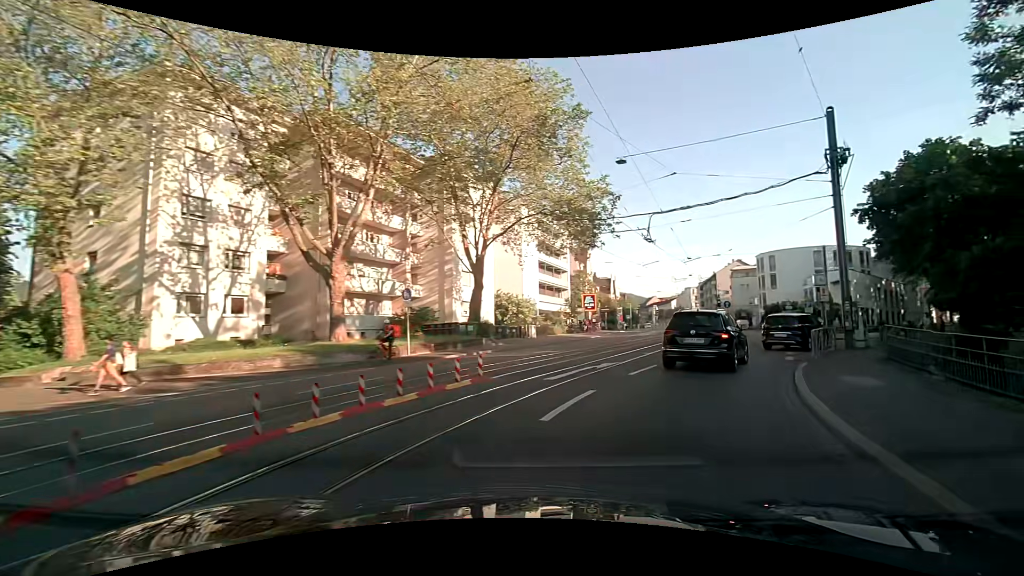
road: primary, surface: asphalt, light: Day
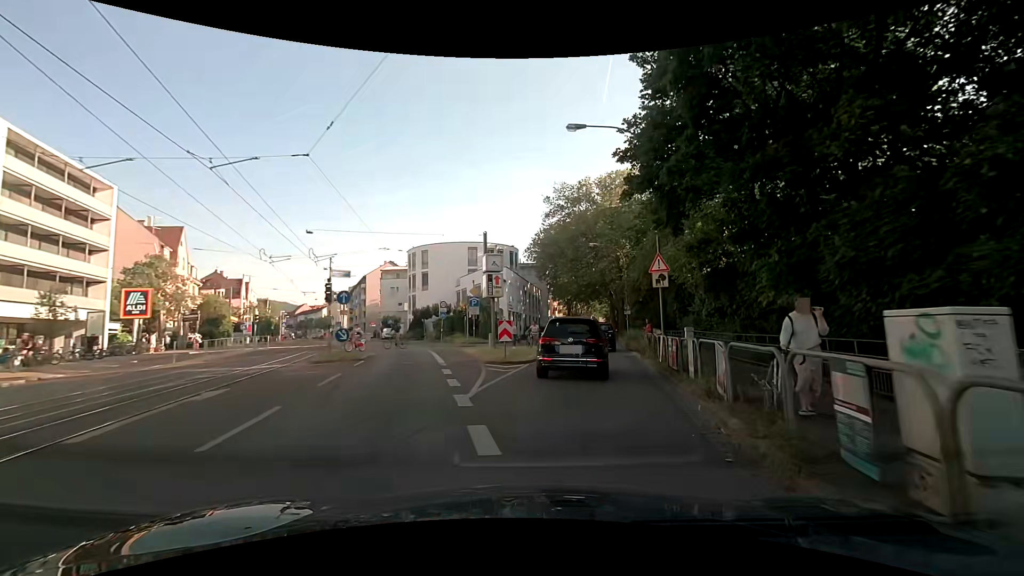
(+9.0, +21.7) m; +38°
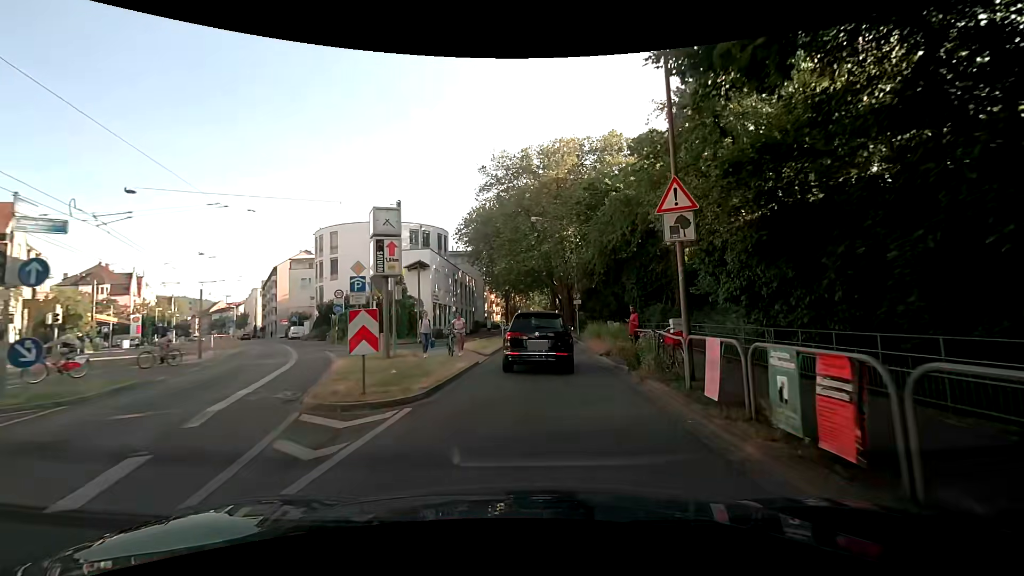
(+0.7, +9.9) m; +6°
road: secondary
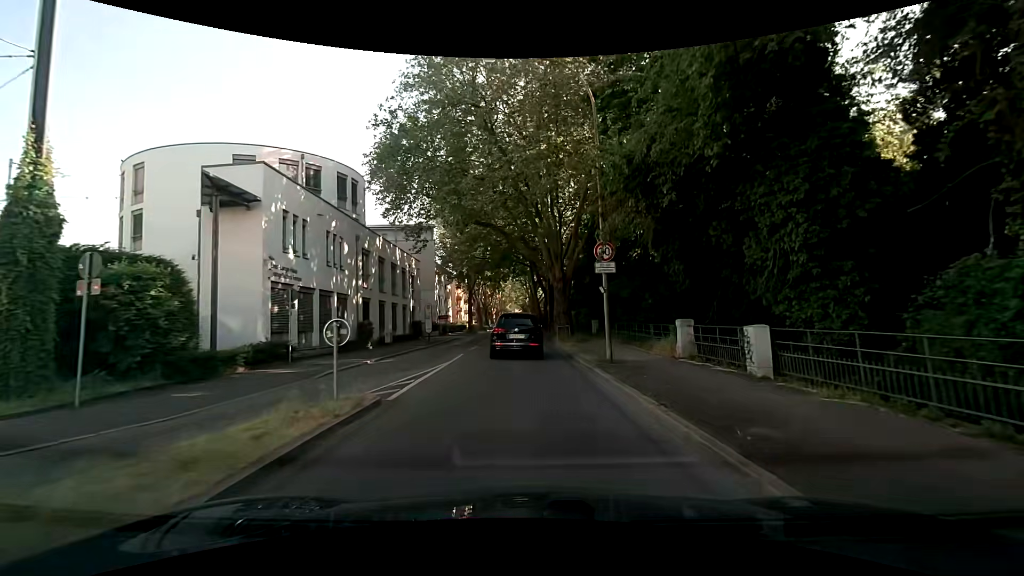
(+1.2, +25.3) m; +3°
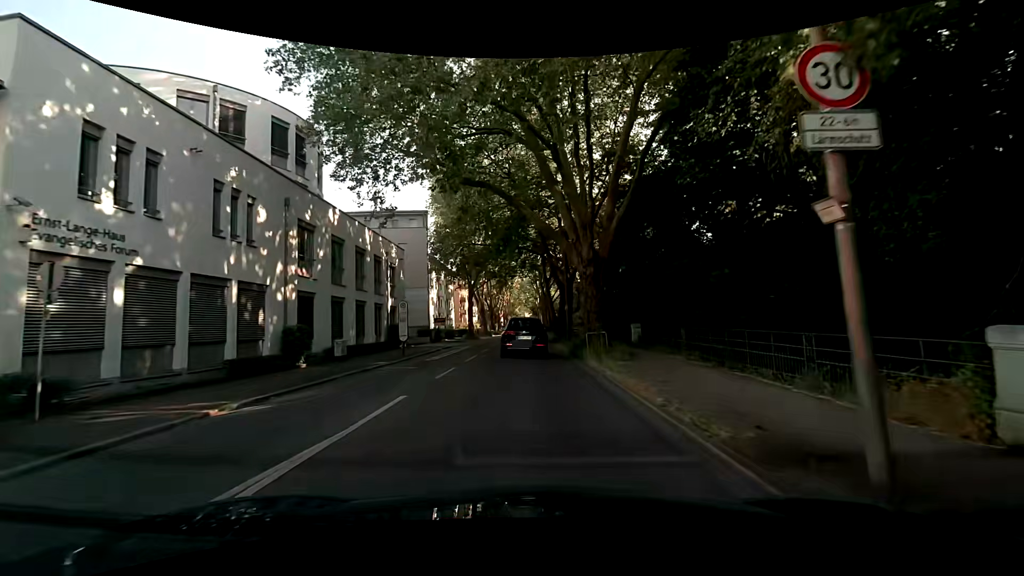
(-0.1, +10.9) m; -1°
(0, +10) (0, +20) (0, +30) (0, +40) (0, +50) (0, +60) (0, +70) (0, +80) (0, +90) (+1, +100) m
